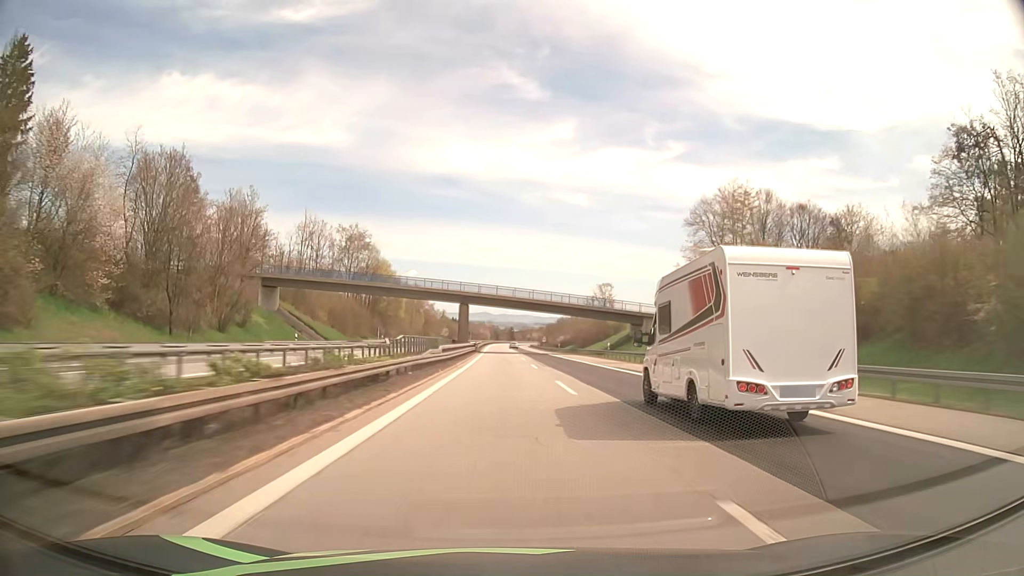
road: motorway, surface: asphalt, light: Day
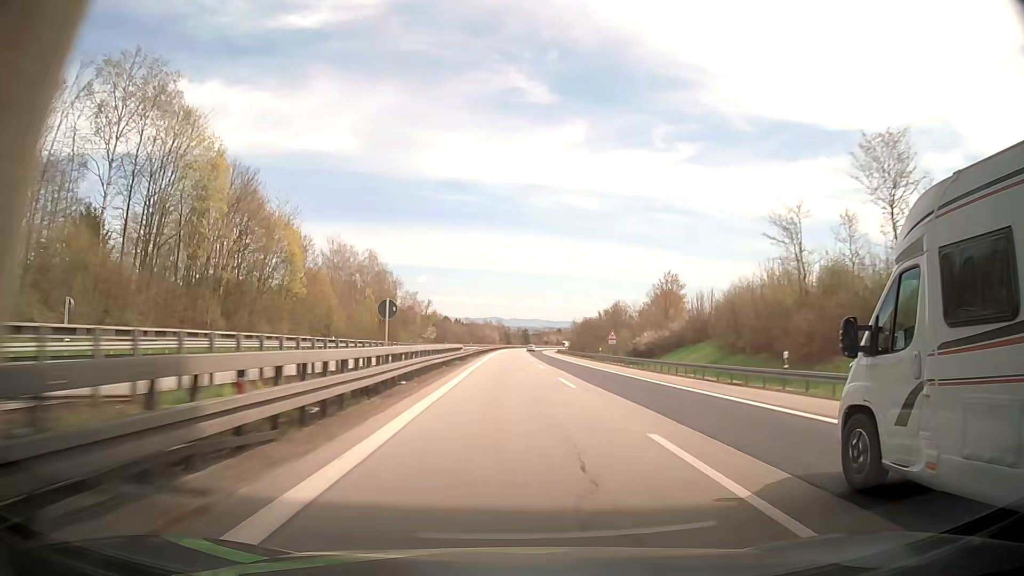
(-1.1, +85.6) m; -1°
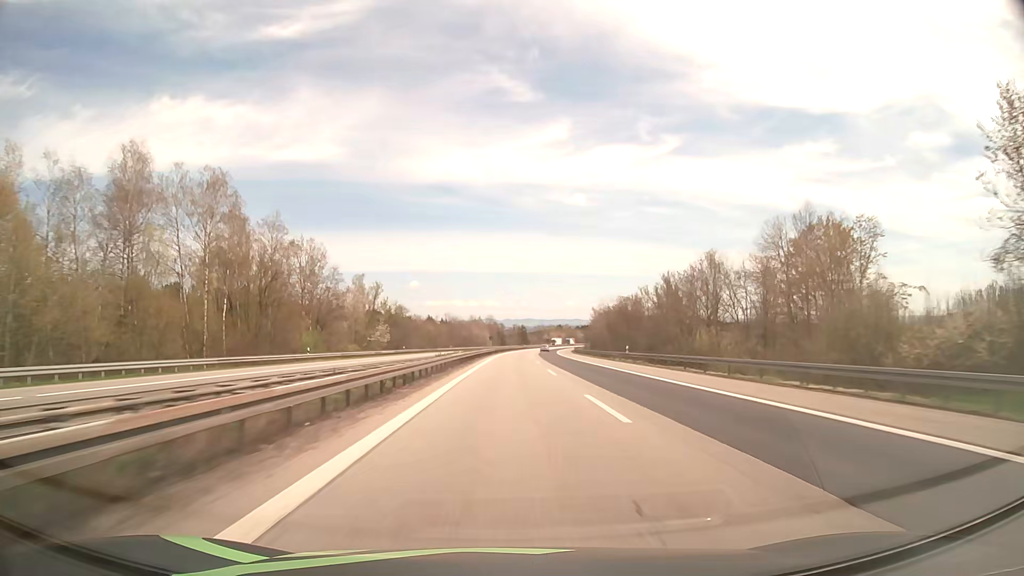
(+0.3, +64.2) m; 0°
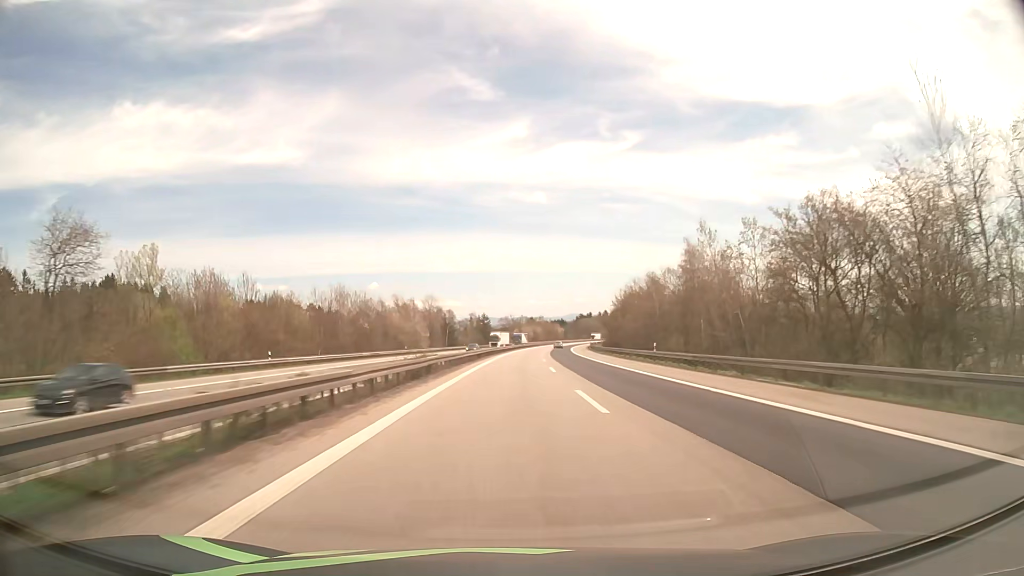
(+2.5, +106.5) m; +3°
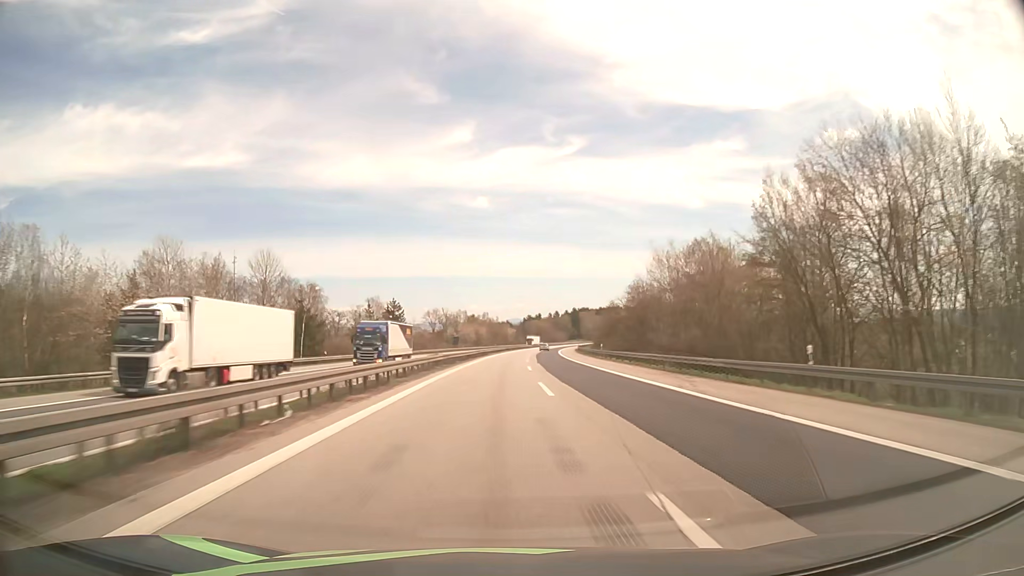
(+3.2, +85.0) m; +5°
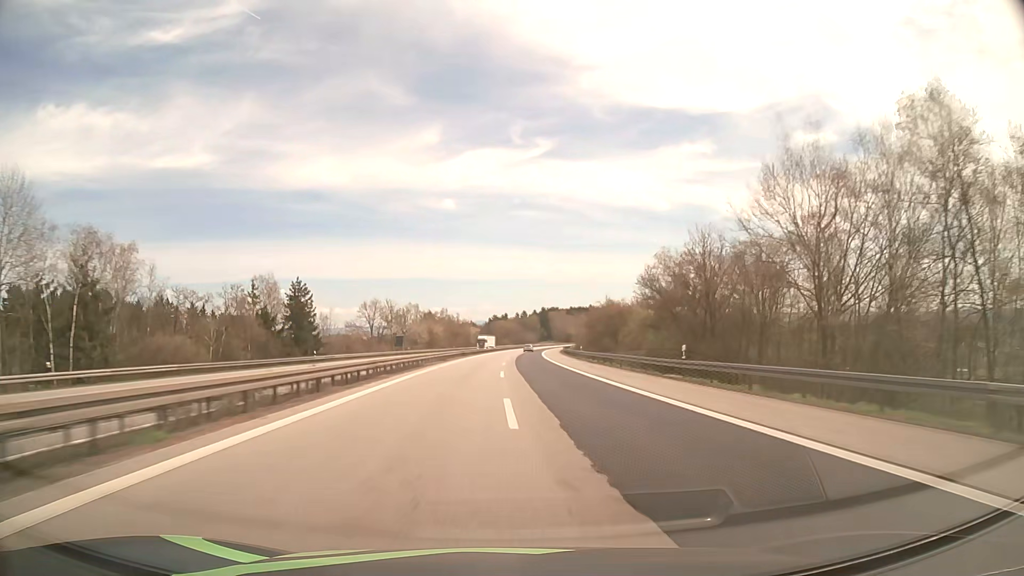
(+1.1, +42.6) m; +3°
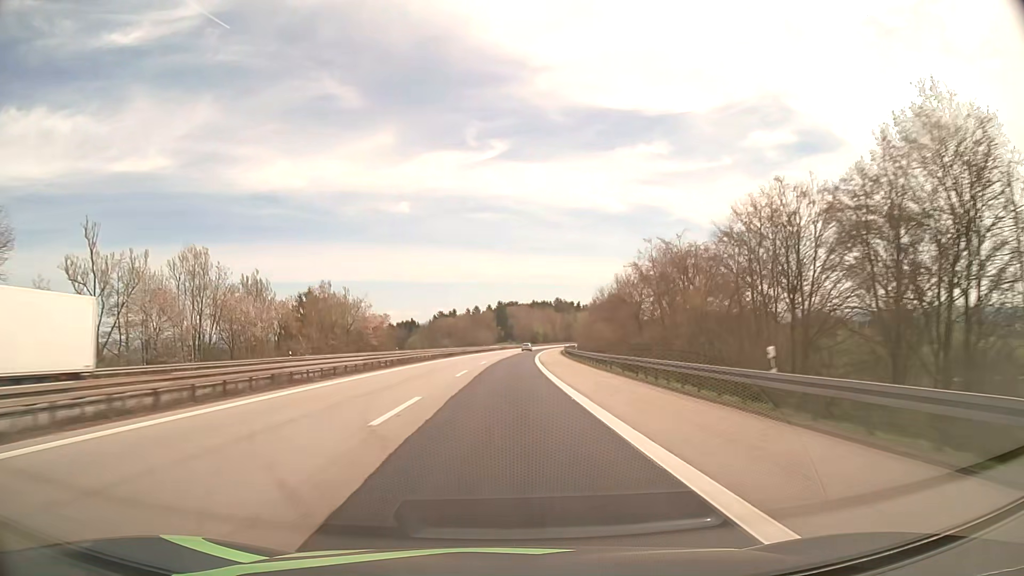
(+4.4, +107.6) m; +4°
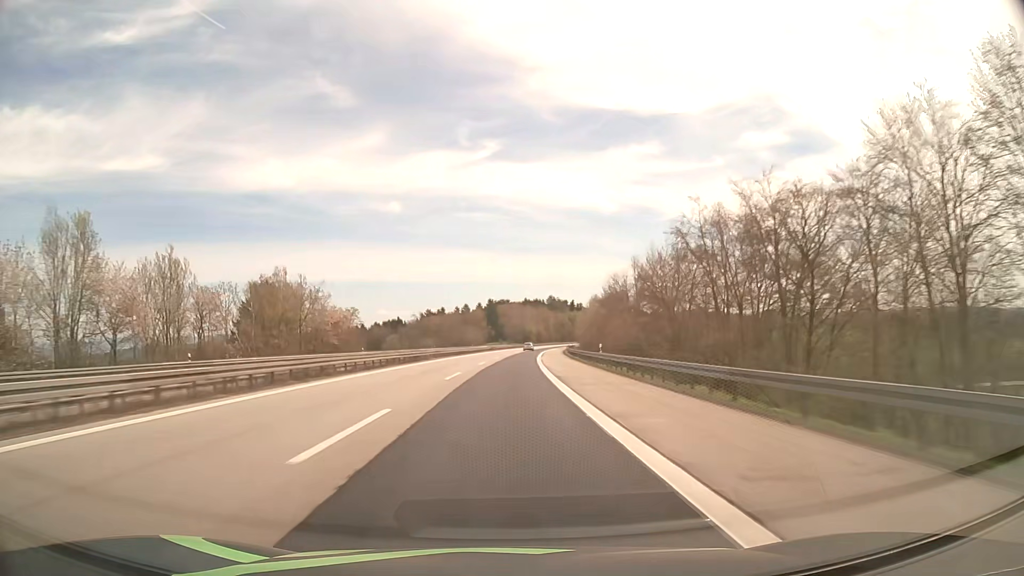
(+0.2, +21.7) m; +1°
